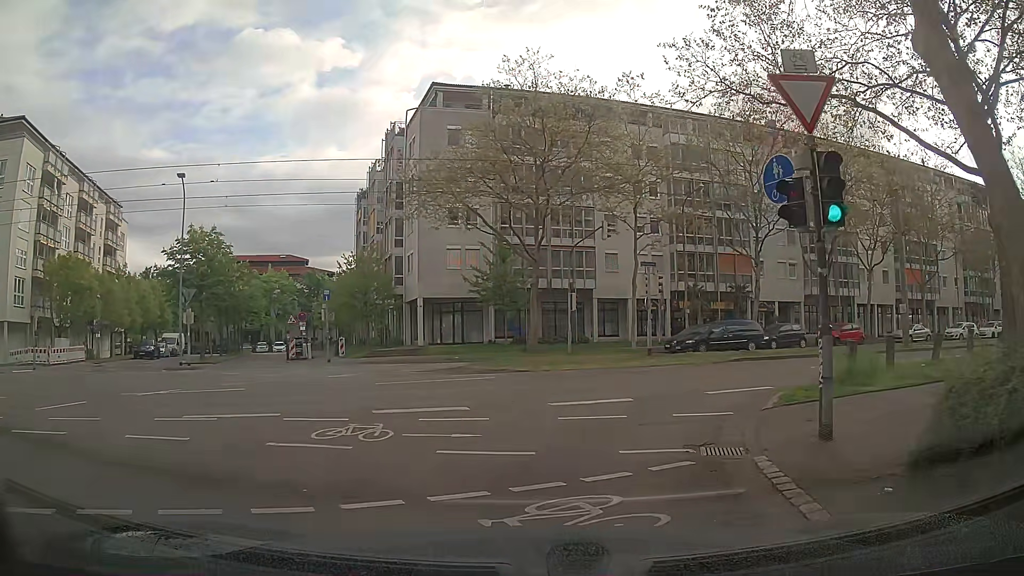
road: residential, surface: asphalt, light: Day
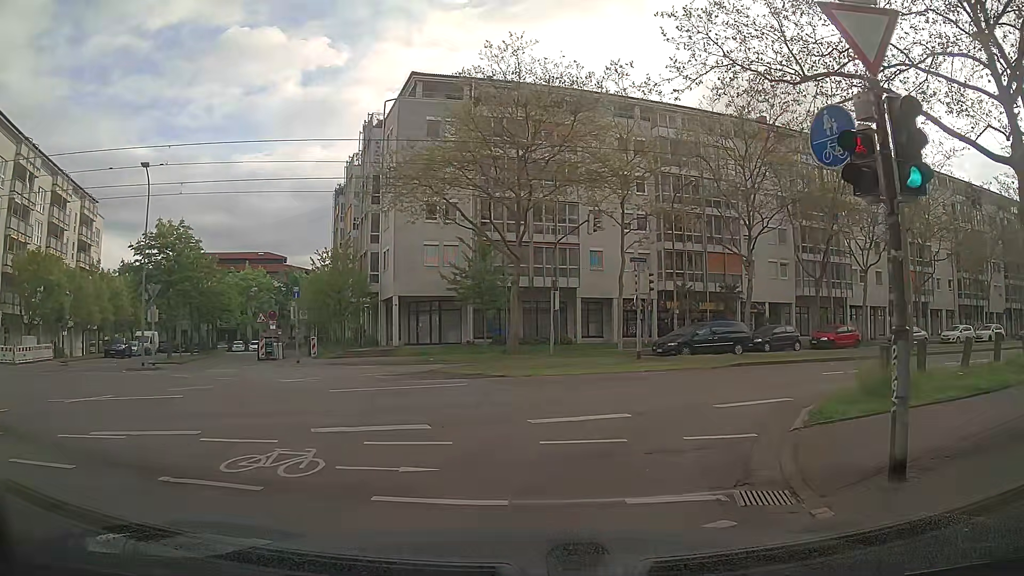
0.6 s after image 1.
(-0.1, +2.1) m; -1°
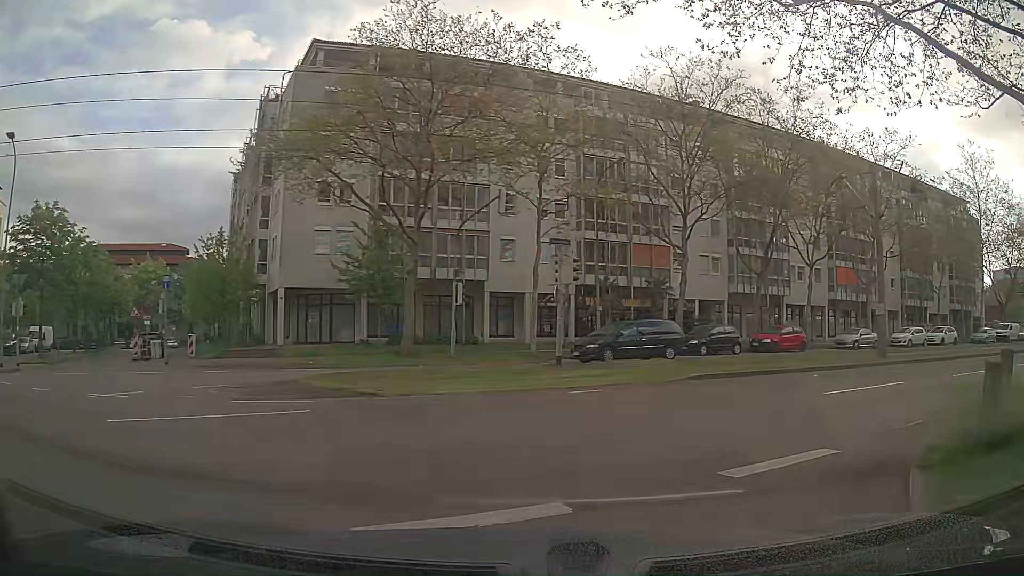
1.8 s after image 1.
(+0.2, +5.1) m; +6°
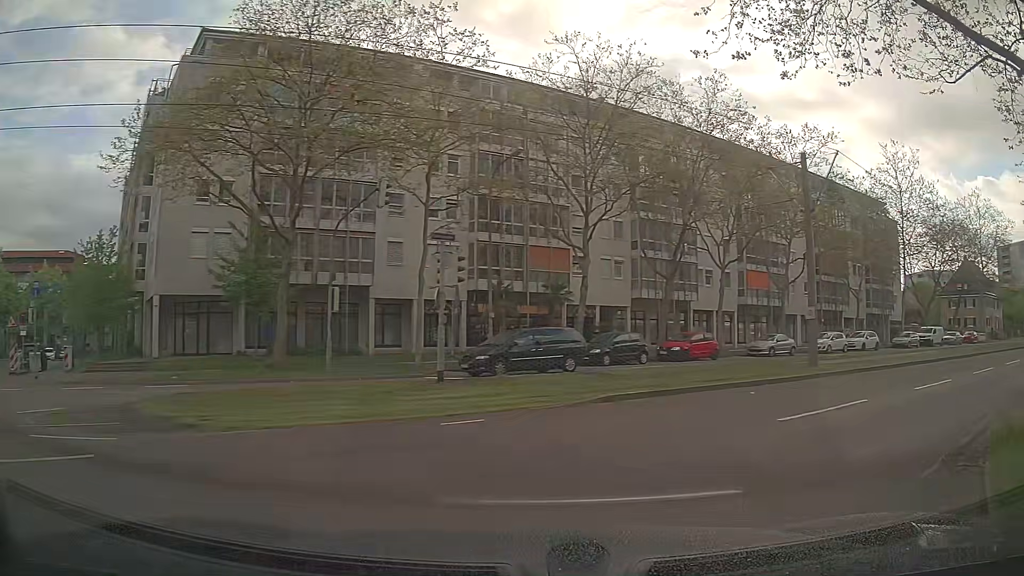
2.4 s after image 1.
(+0.2, +2.9) m; +7°
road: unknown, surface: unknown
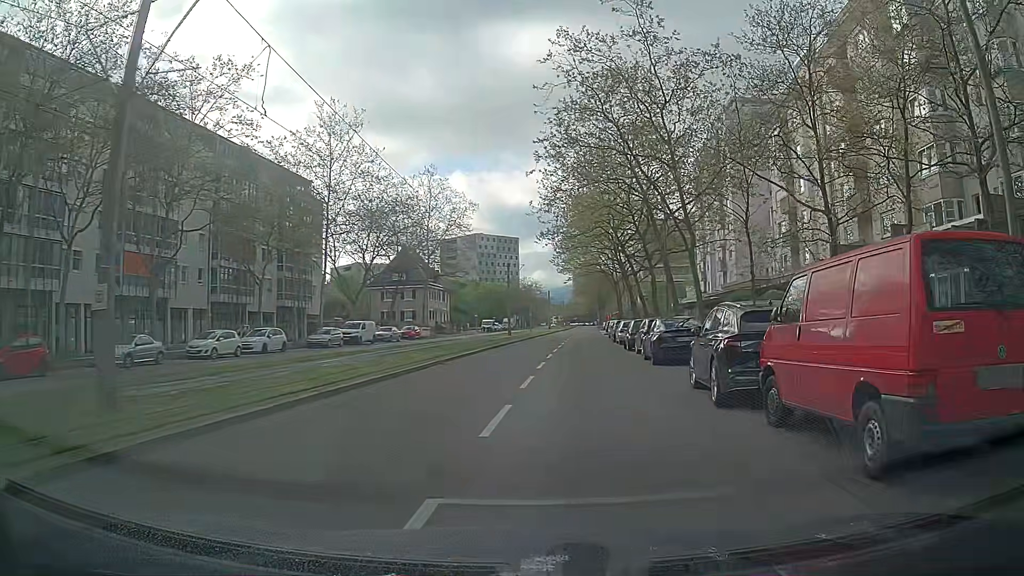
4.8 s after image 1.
(+6.2, +10.9) m; +50°
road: tertiary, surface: asphalt
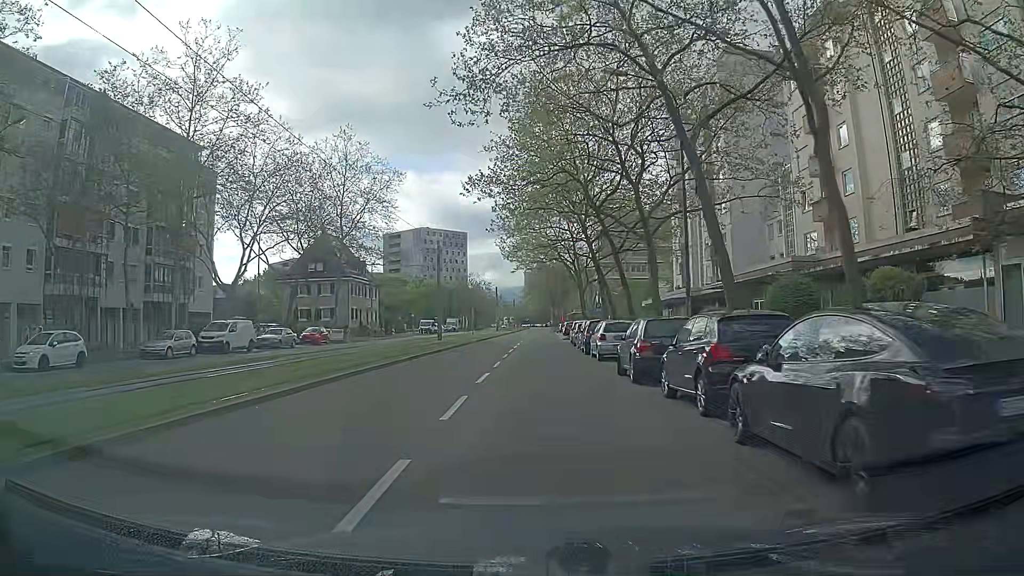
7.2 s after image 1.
(+1.4, +16.5) m; +5°
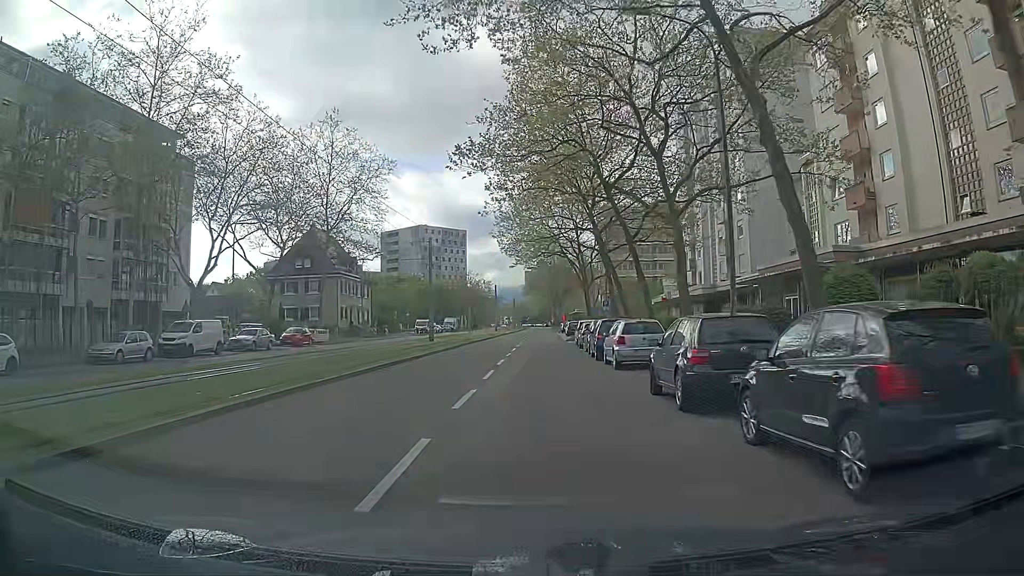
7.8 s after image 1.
(0.0, +4.7) m; 0°
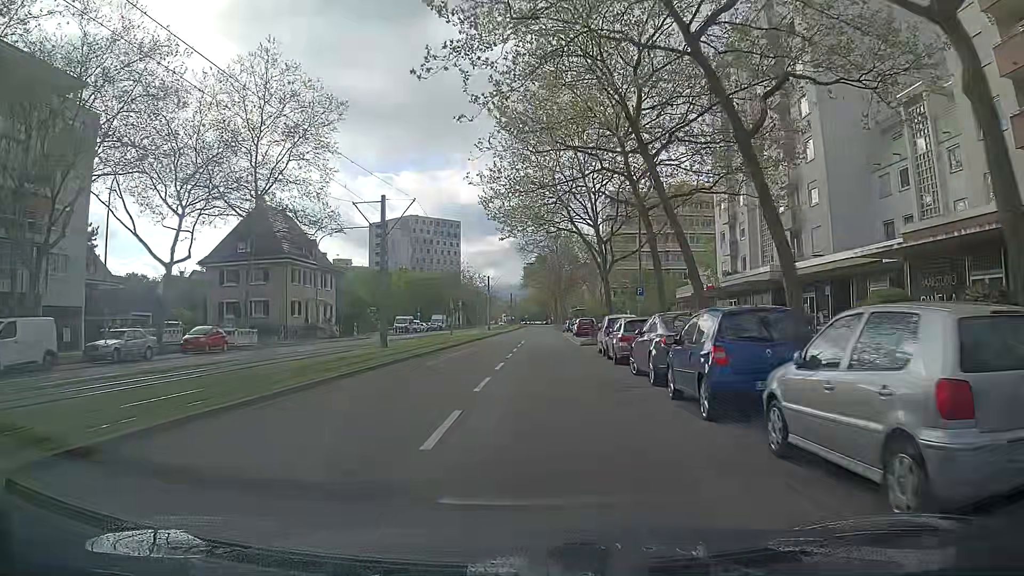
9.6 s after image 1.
(0.0, +15.5) m; 0°
(0, +10) (0, +20) (0, +30) (0, +40) (+1, +50) (+1, +60) (+1, +70) (+1, +80) (+2, +90) (+2, +100) m
